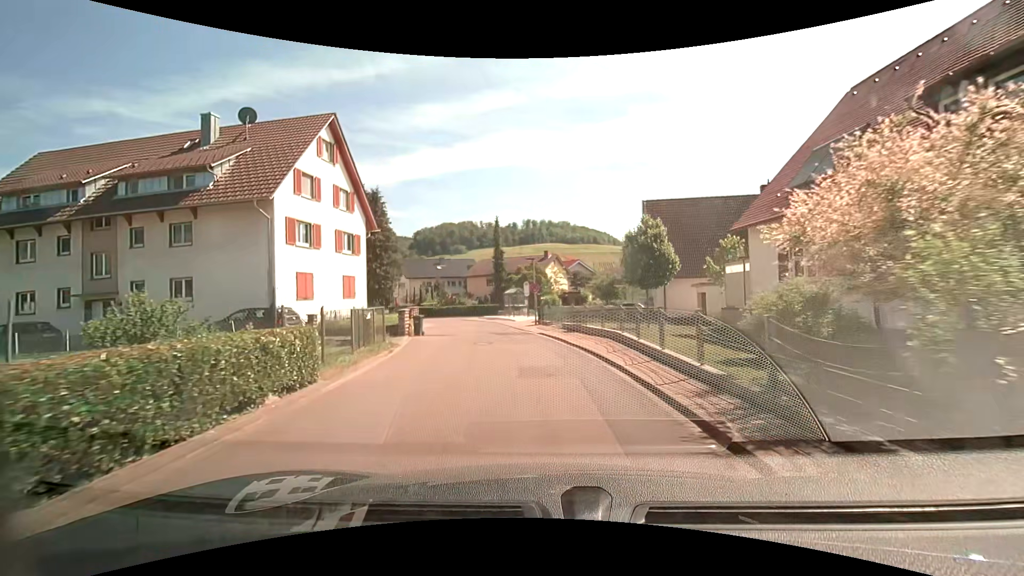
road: unclassified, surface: asphalt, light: Day
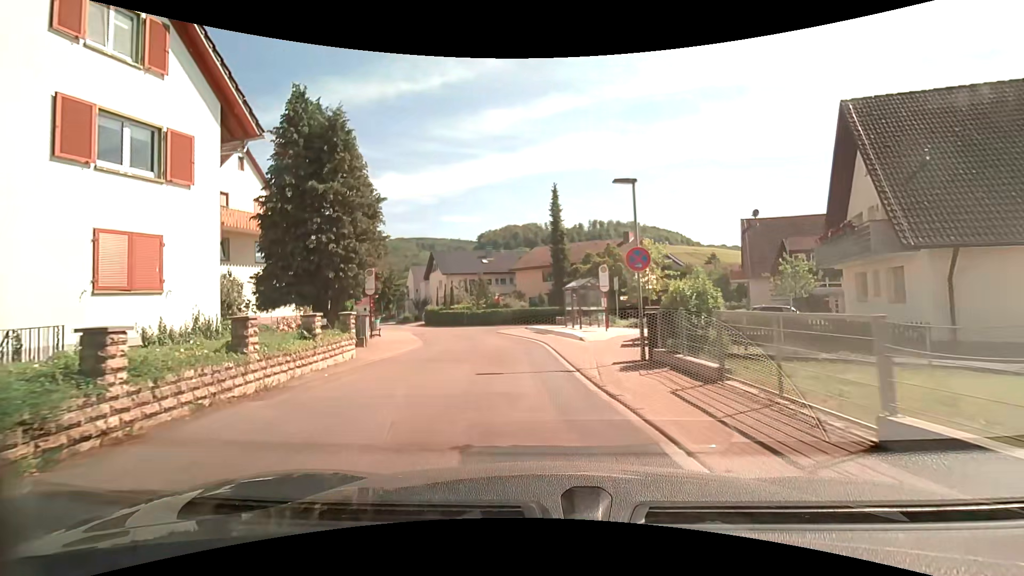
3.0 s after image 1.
(-0.8, +20.4) m; -7°
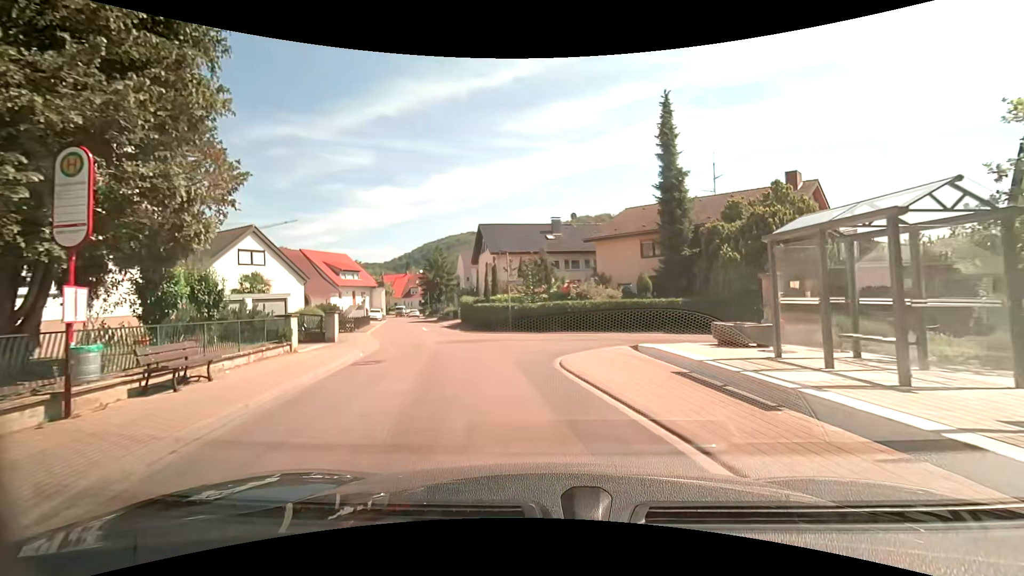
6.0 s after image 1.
(-1.2, +19.5) m; -8°
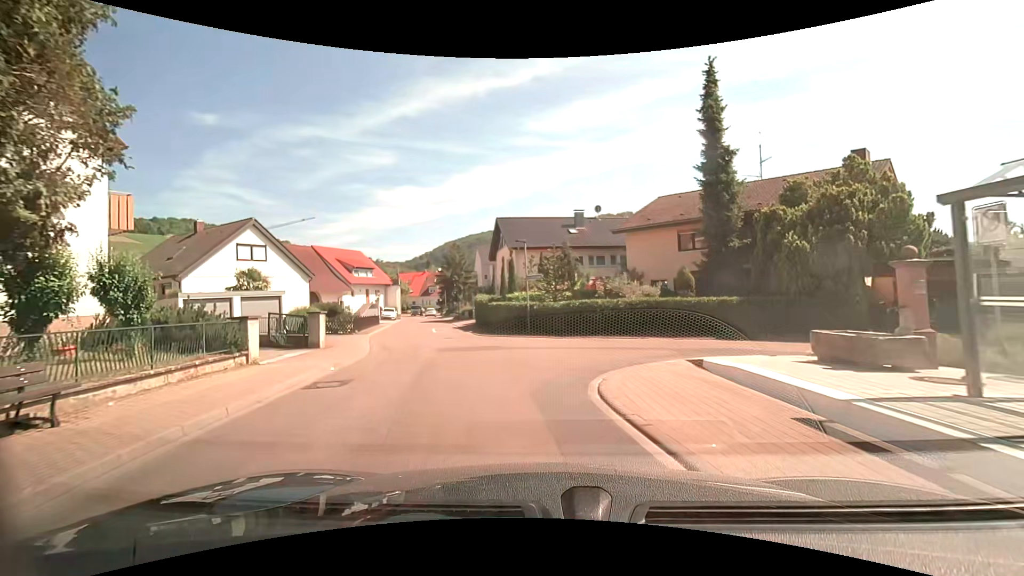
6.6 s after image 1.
(-0.1, +3.6) m; -2°
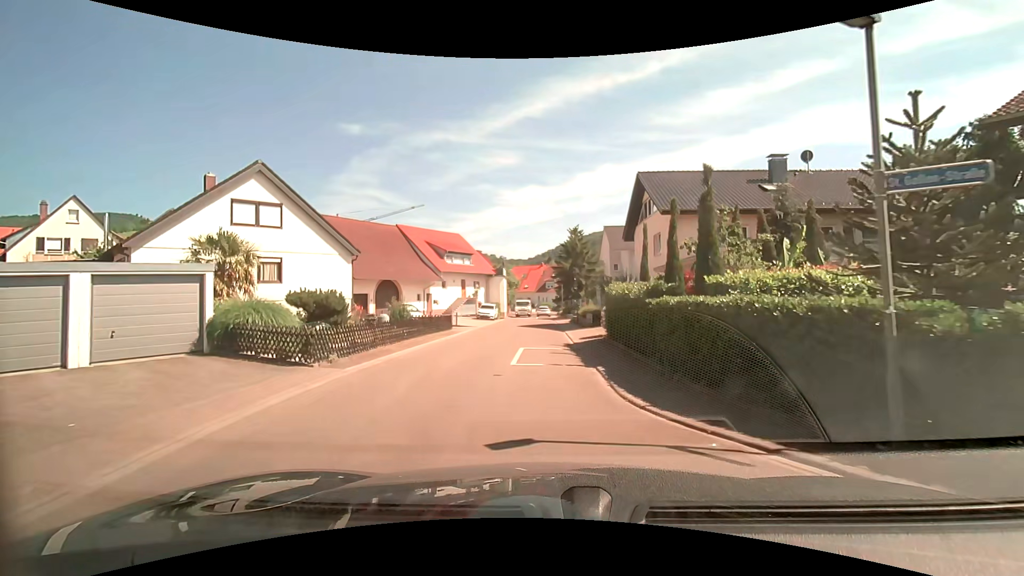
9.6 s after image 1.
(-2.3, +17.0) m; -14°
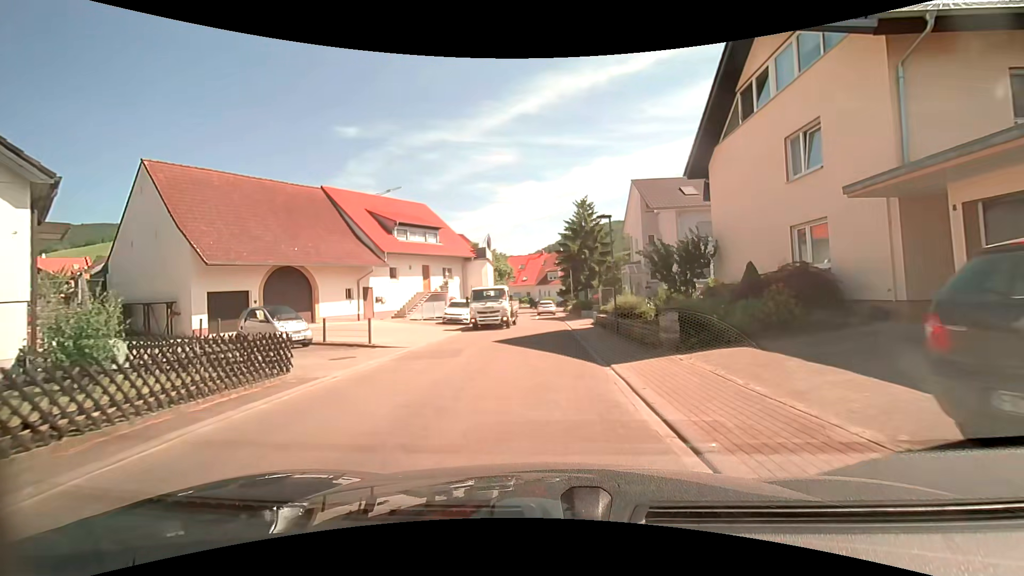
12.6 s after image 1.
(+0.1, +18.2) m; -1°
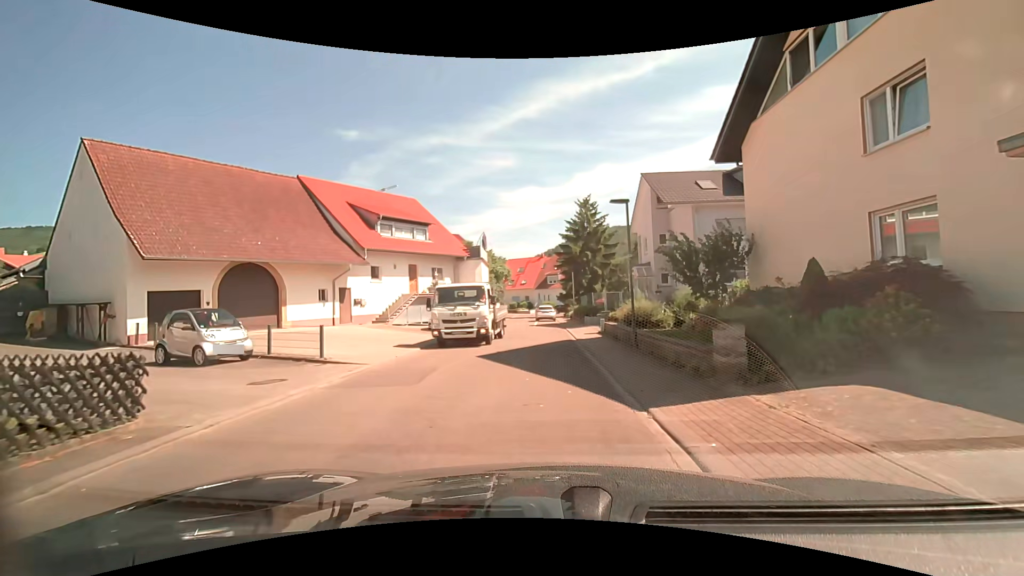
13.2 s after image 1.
(0.0, +3.7) m; 0°
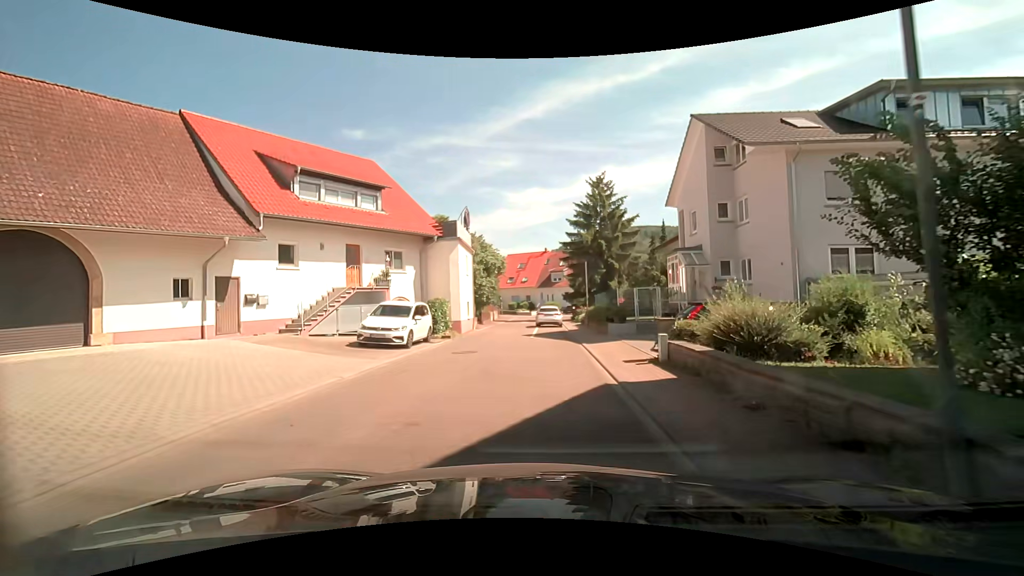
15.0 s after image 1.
(+0.1, +11.0) m; 0°
